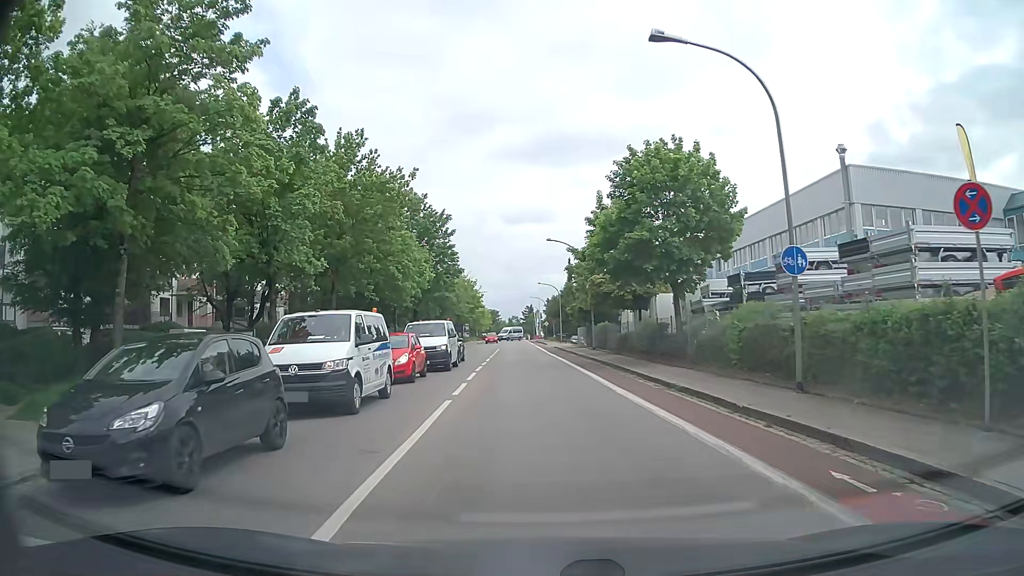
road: tertiary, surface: asphalt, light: Day
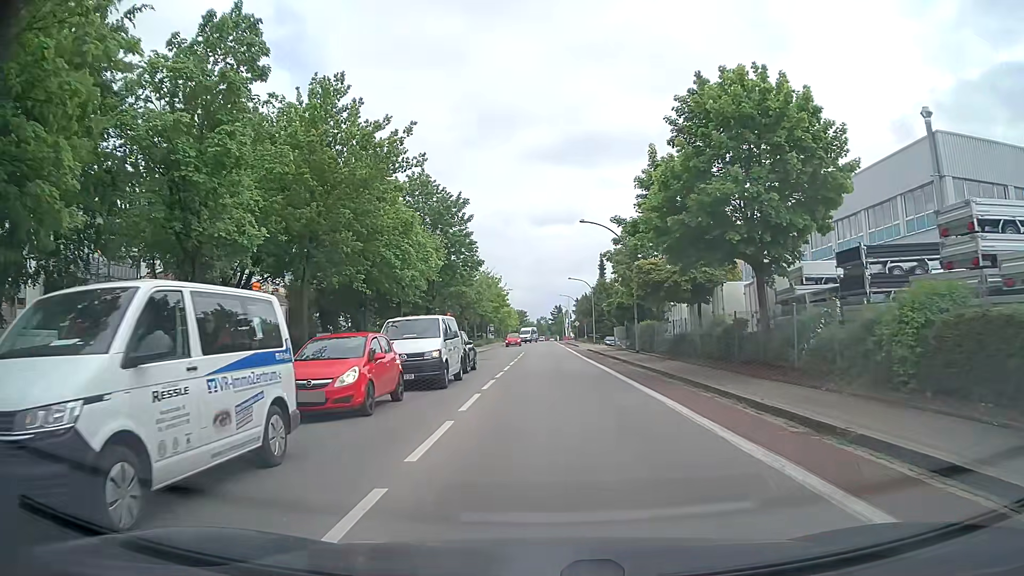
(-0.2, +8.1) m; -2°
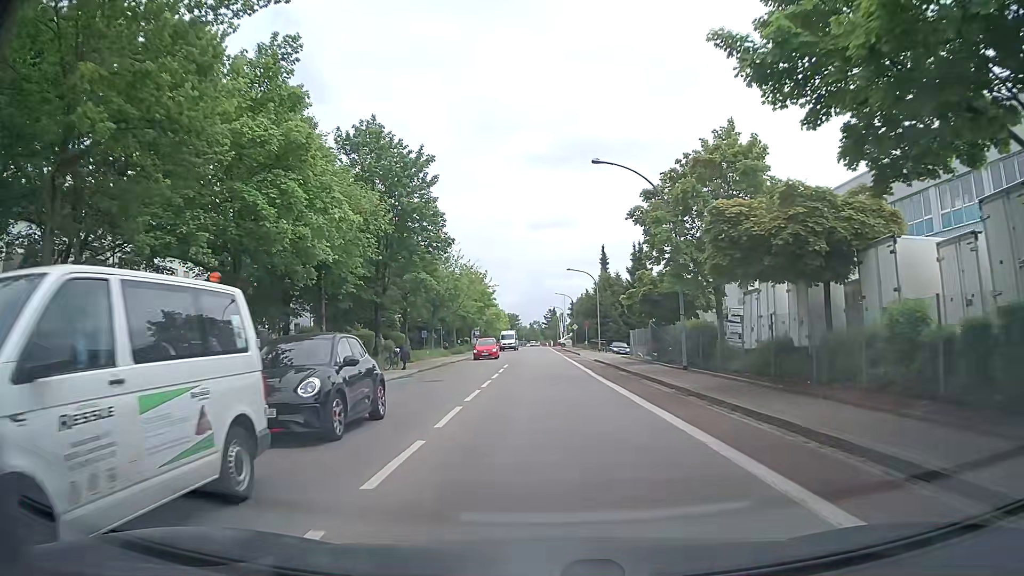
(0.0, +15.0) m; 0°
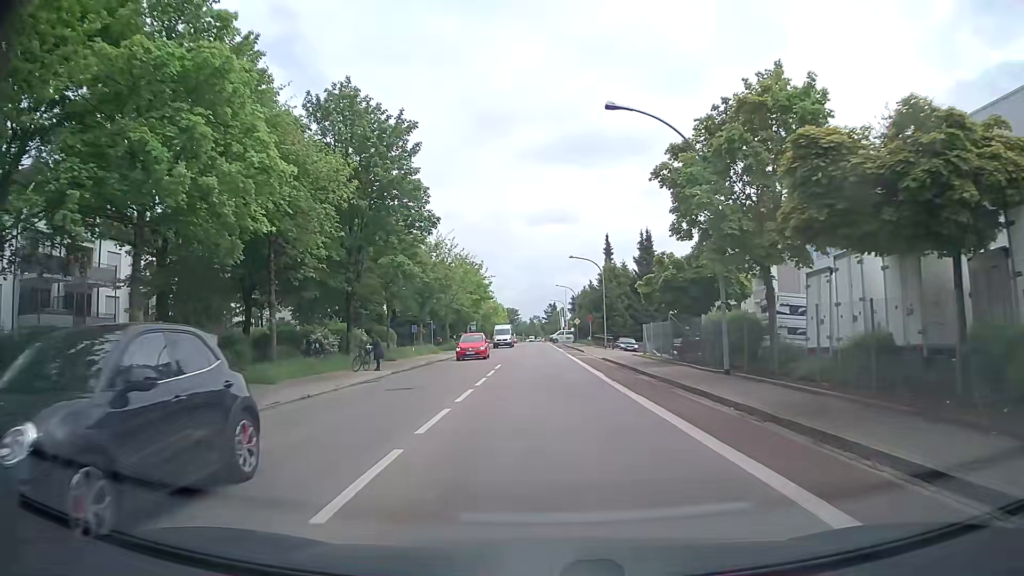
(0.0, +5.8) m; -1°
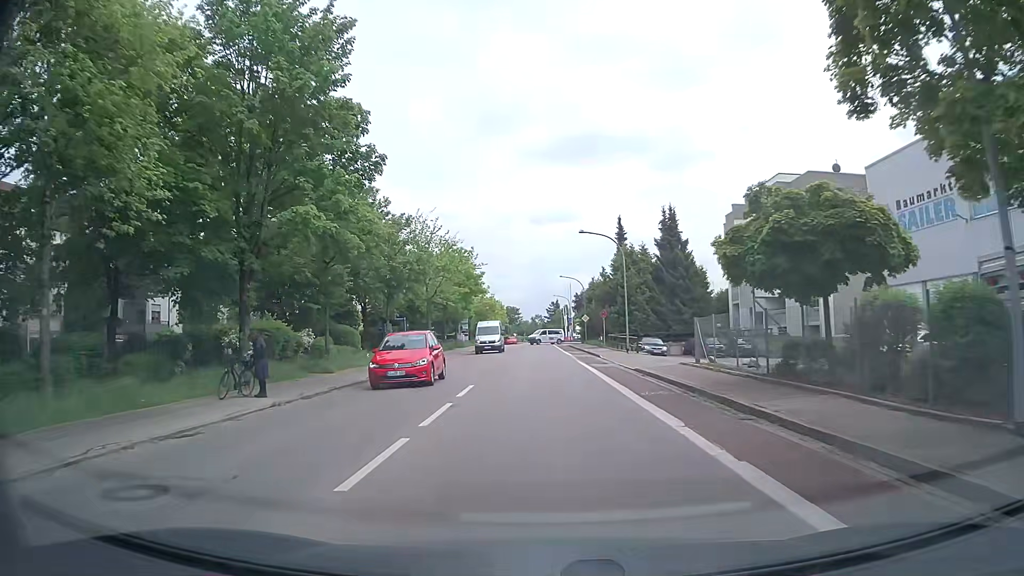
(+0.2, +12.7) m; +1°
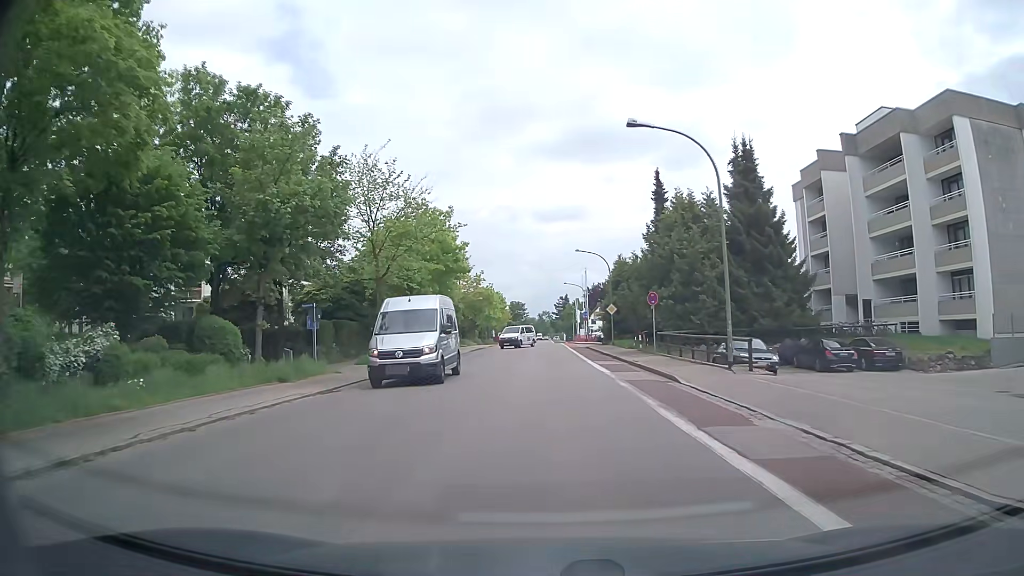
(-0.2, +20.7) m; -1°
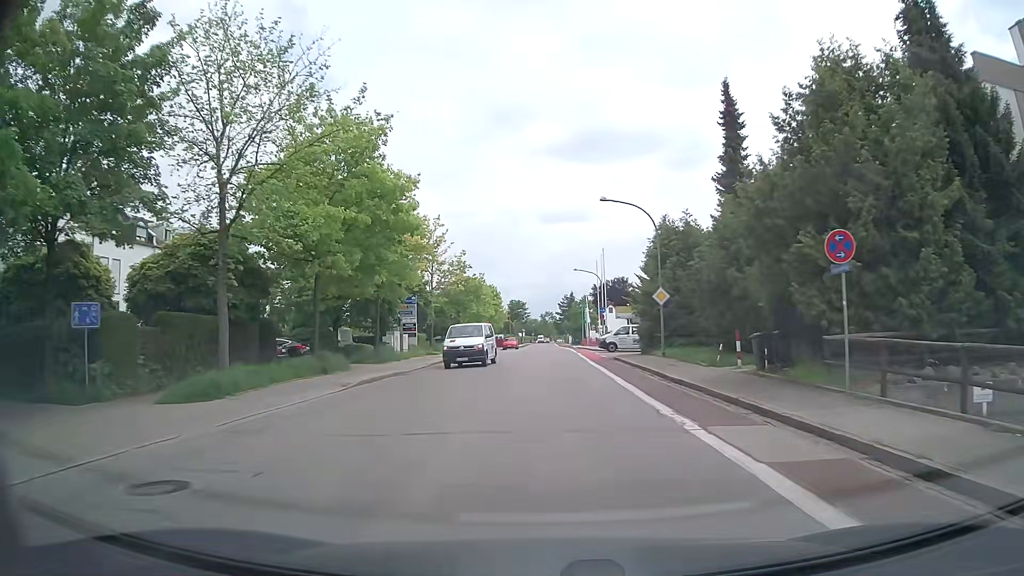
(+0.1, +20.3) m; 0°
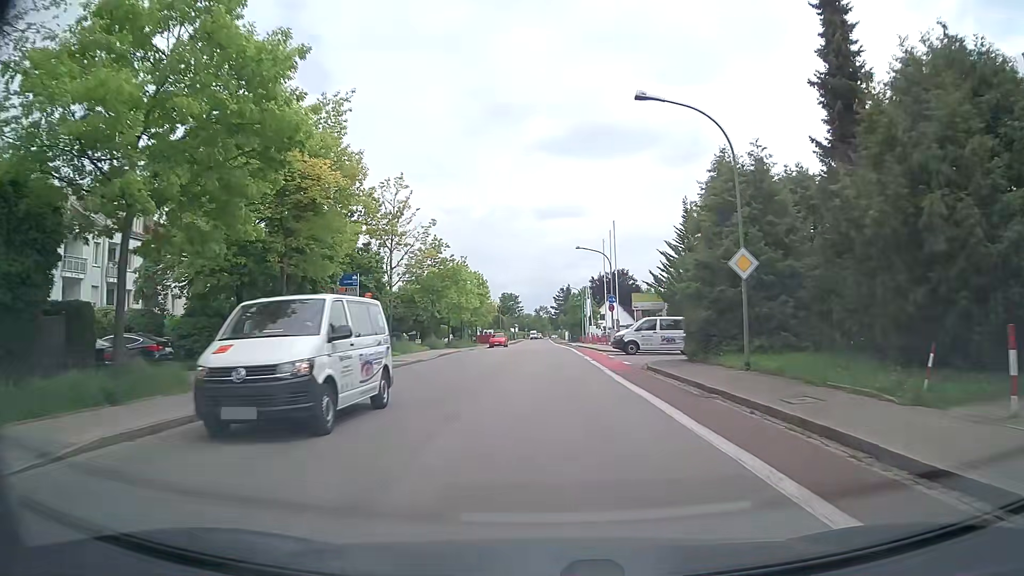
(0.0, +13.4) m; 0°
(0, +10) (0, +20) (0, +30) (0, +40) (0, +50) (0, +60) (0, +70) (0, +80) (0, +90) (+1, +100) m
